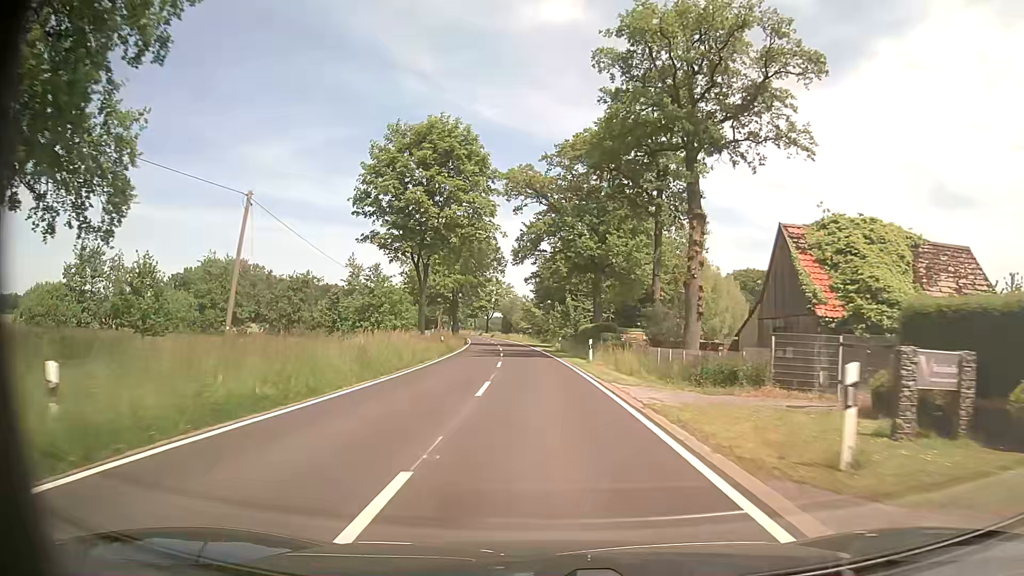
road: tertiary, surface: asphalt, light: Day
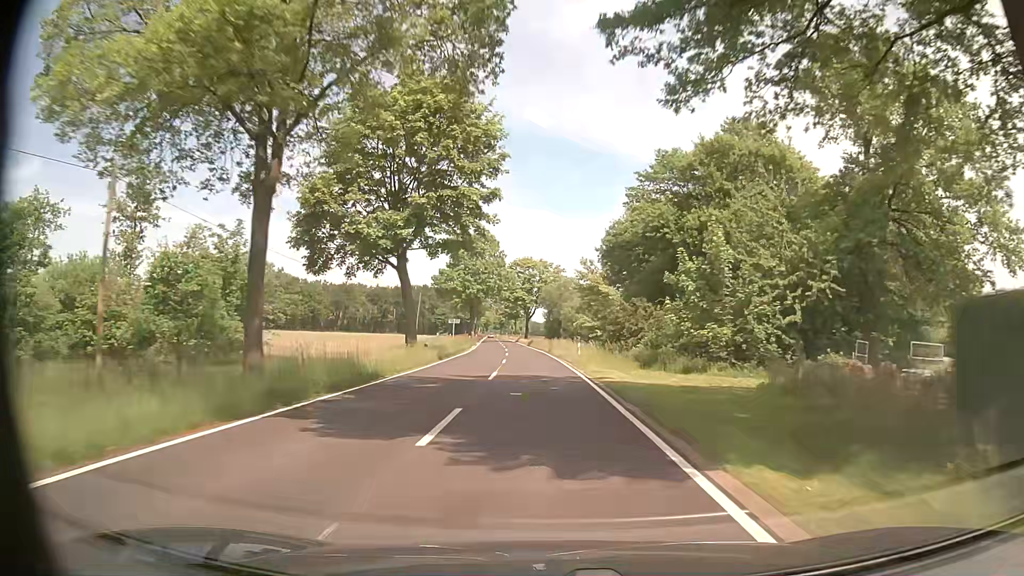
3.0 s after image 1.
(-2.1, +54.8) m; -5°
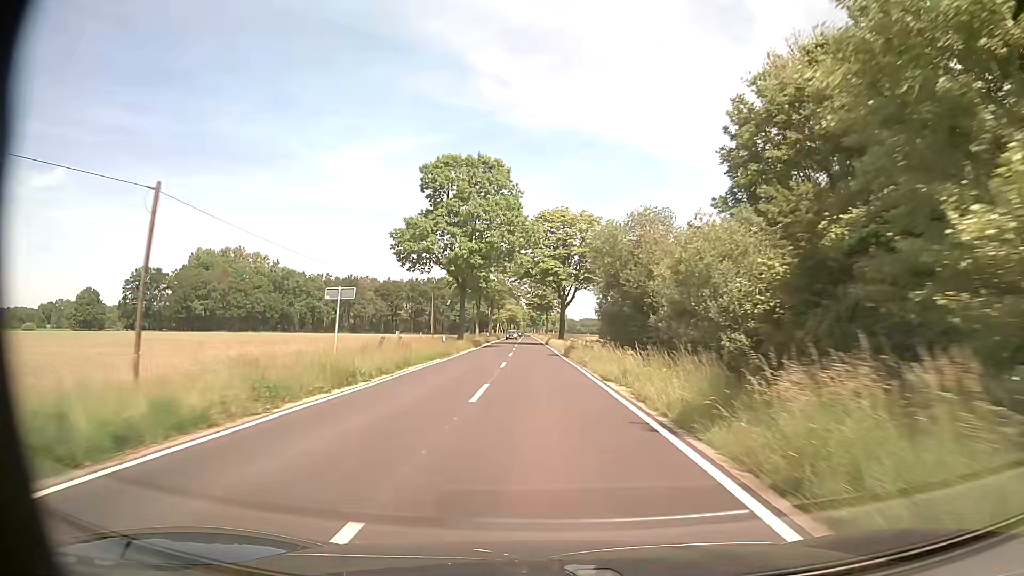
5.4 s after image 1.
(-1.1, +43.8) m; -3°
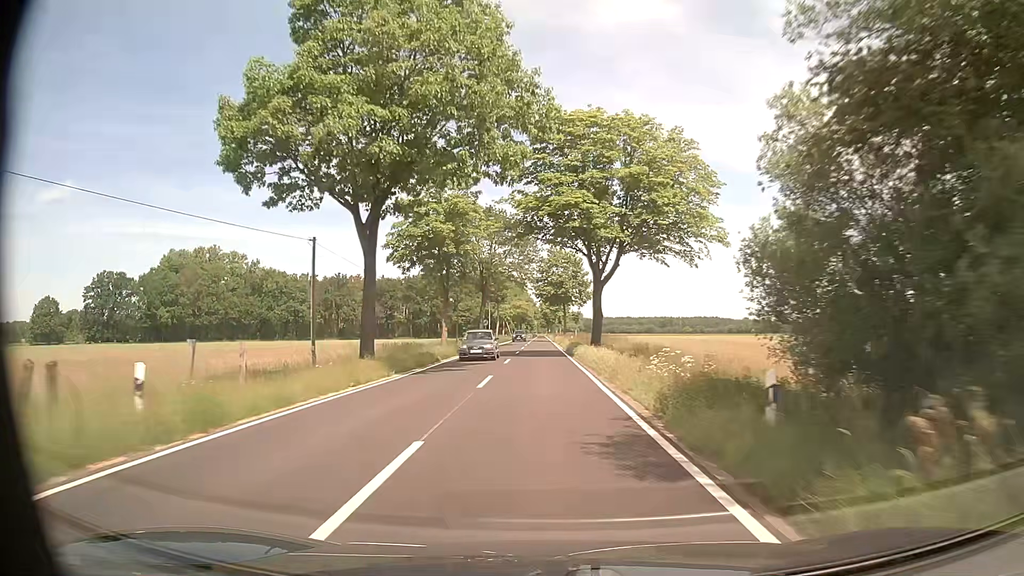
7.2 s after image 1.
(-0.5, +32.8) m; -2°
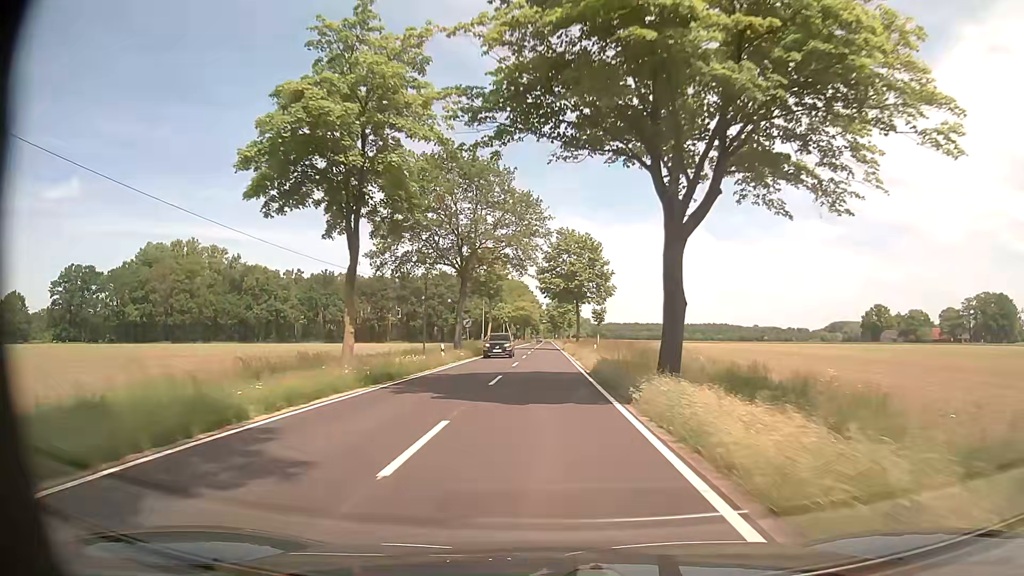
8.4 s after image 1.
(-0.1, +21.8) m; 0°
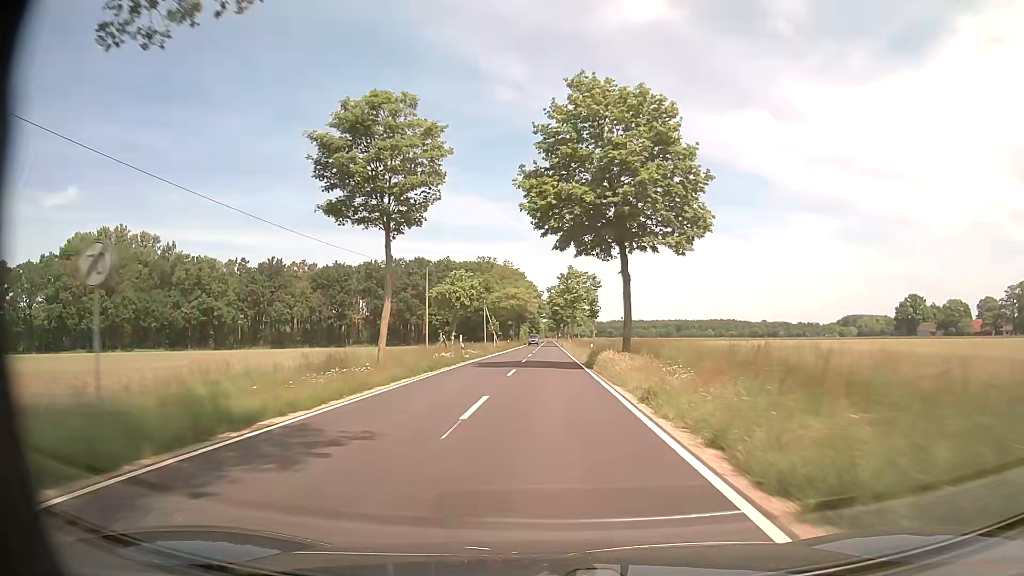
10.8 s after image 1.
(-0.3, +43.9) m; 0°
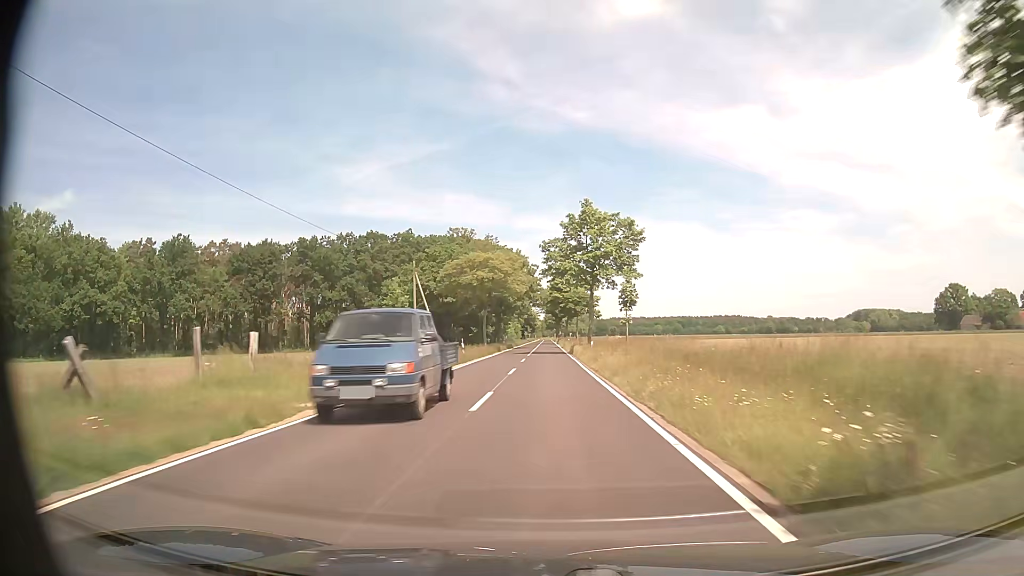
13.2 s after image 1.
(0.0, +47.3) m; 0°
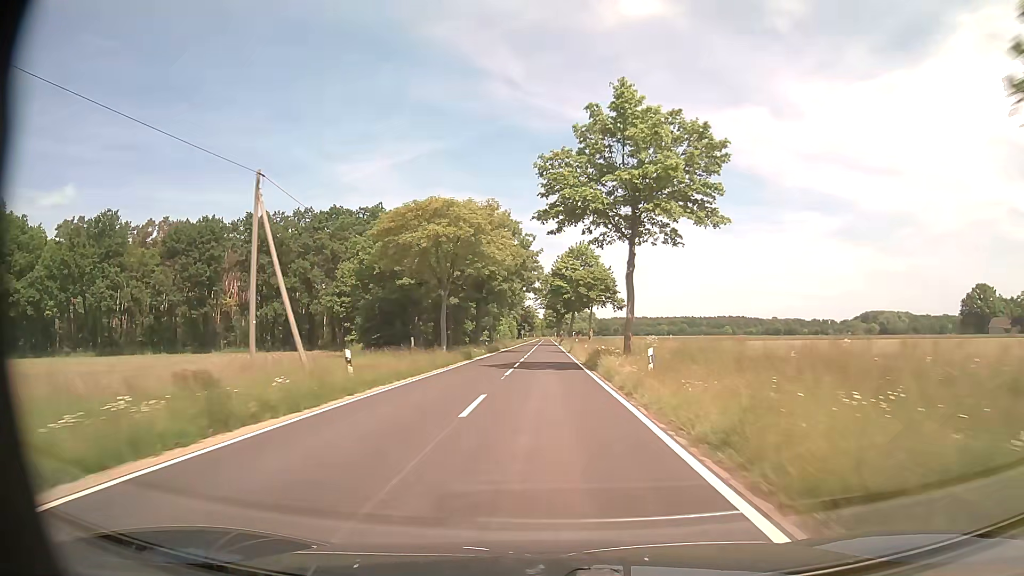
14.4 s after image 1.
(+0.1, +25.4) m; 0°
(0, +10) (0, +20) (0, +30) (0, +40) (0, +50) (0, +60) (0, +70) (0, +80) (0, +90) (0, +100) m
